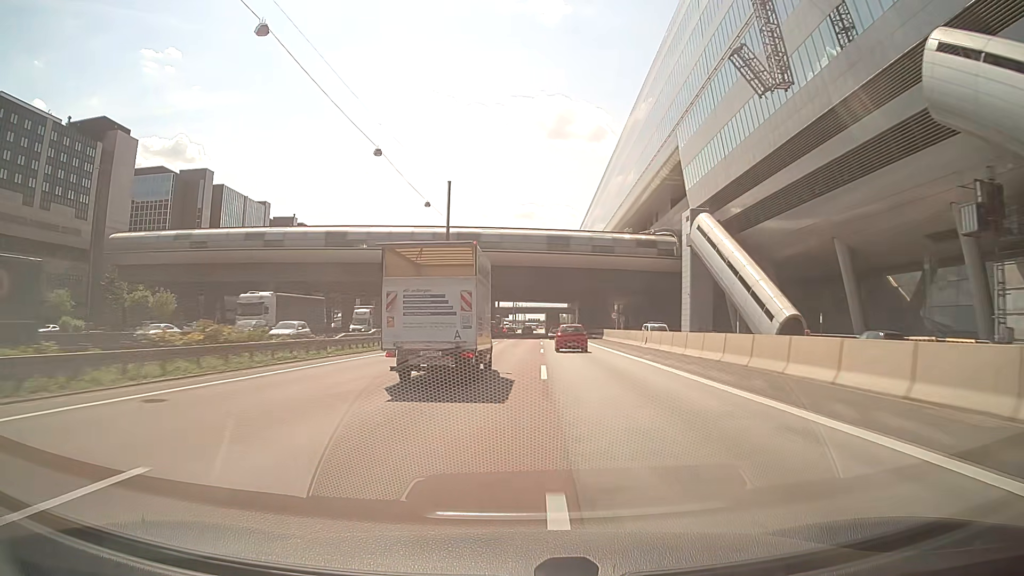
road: motorway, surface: asphalt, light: Day
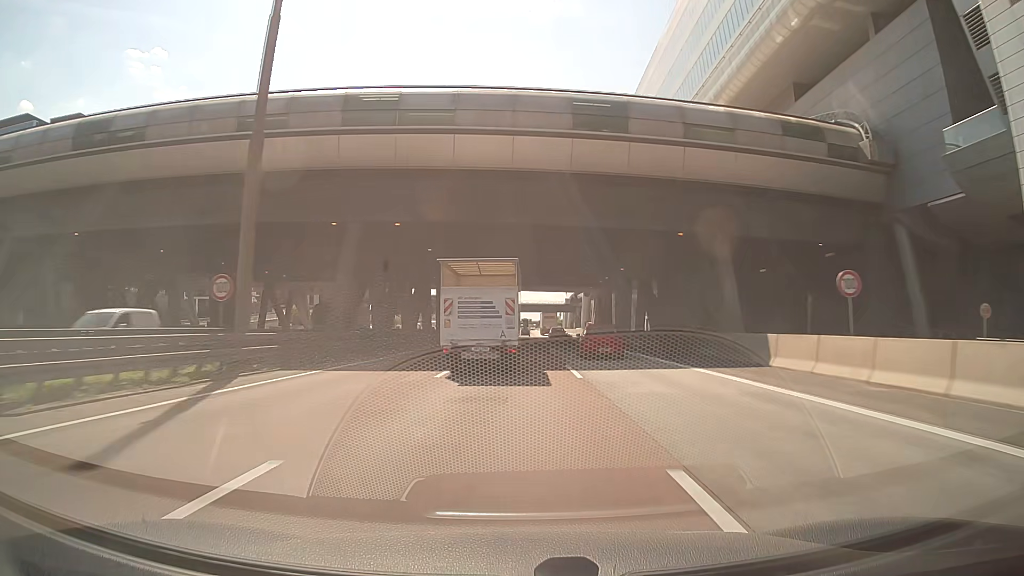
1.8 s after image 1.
(+0.5, +53.5) m; 0°
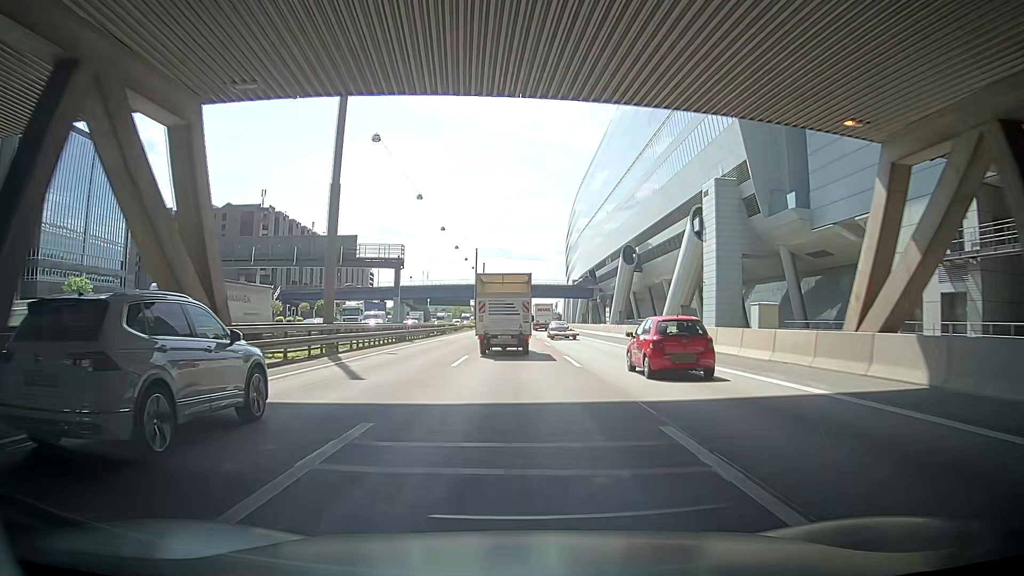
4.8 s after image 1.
(+1.3, +86.9) m; 0°
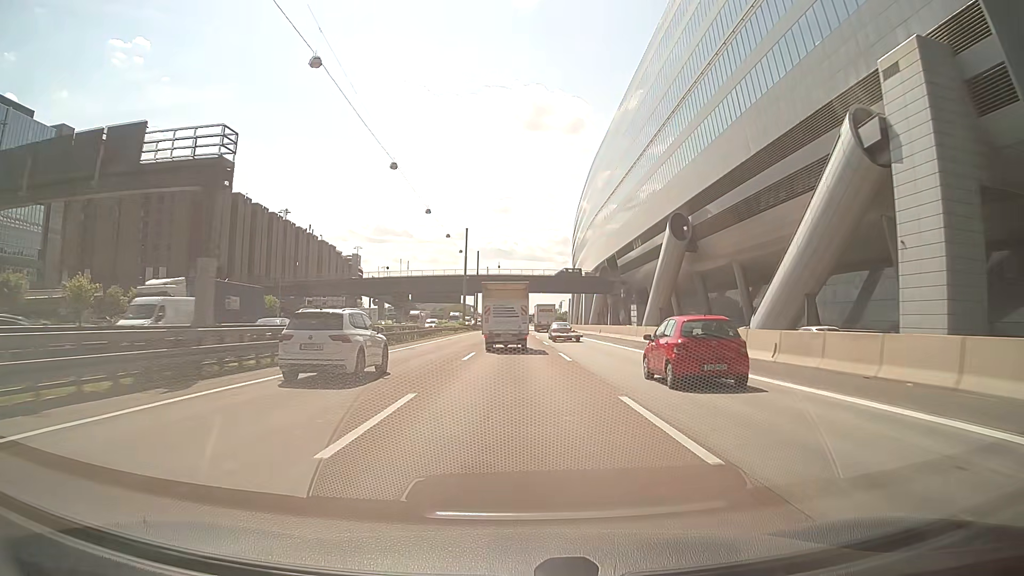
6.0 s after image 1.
(+0.2, +32.0) m; +2°
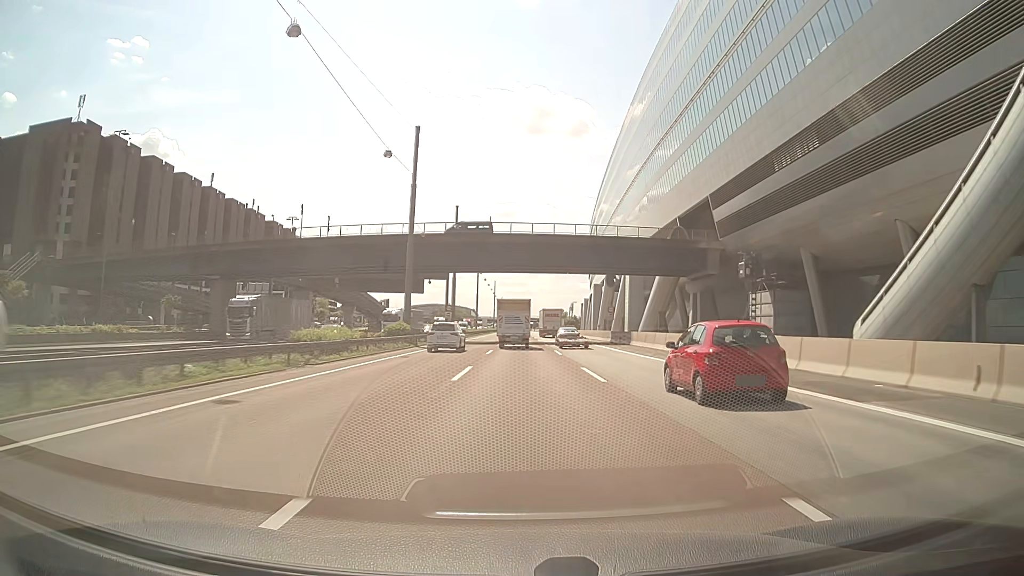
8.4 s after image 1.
(-1.1, +60.8) m; -1°
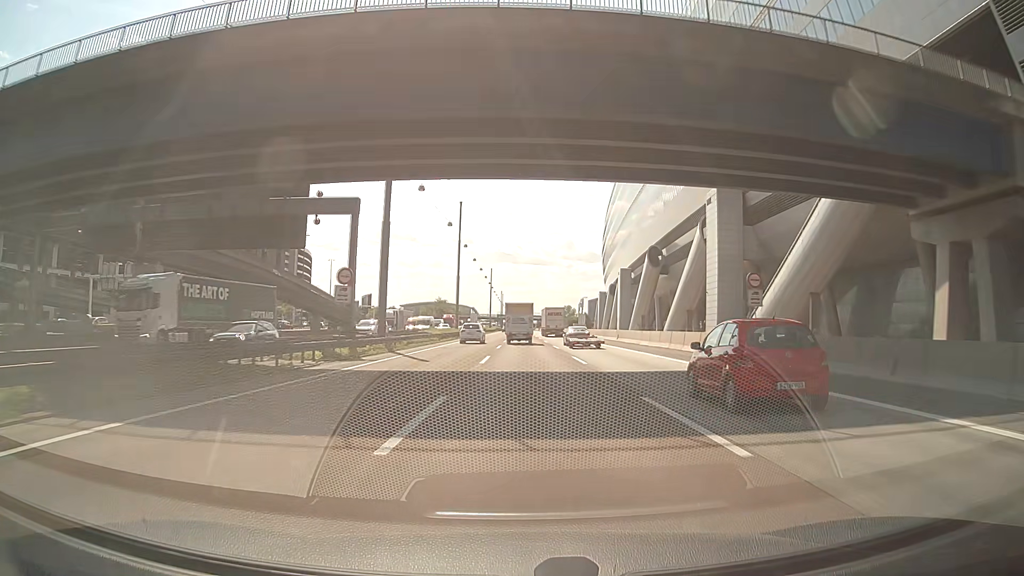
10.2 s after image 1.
(-0.1, +46.3) m; 0°
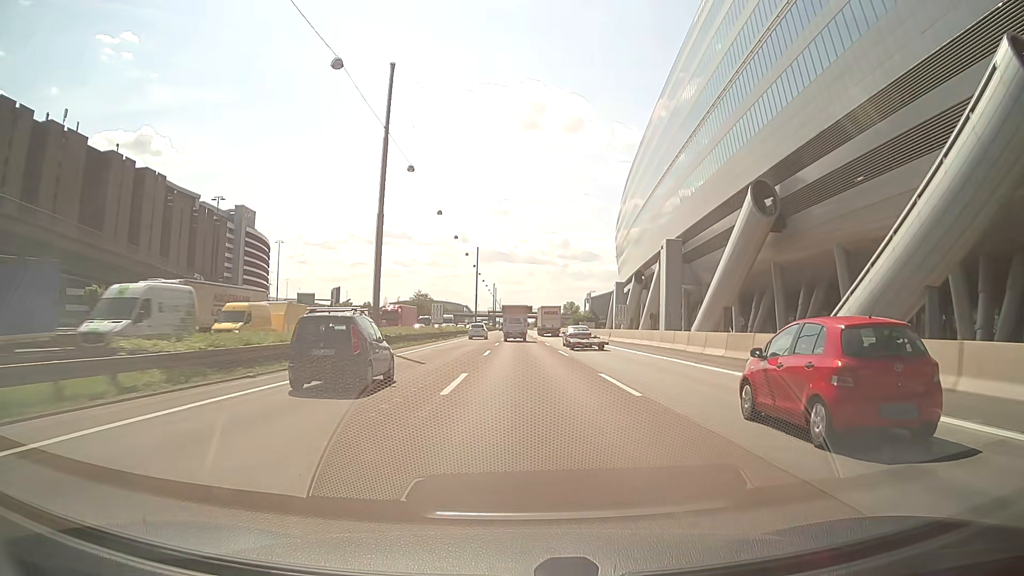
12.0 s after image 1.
(+0.4, +47.6) m; 0°
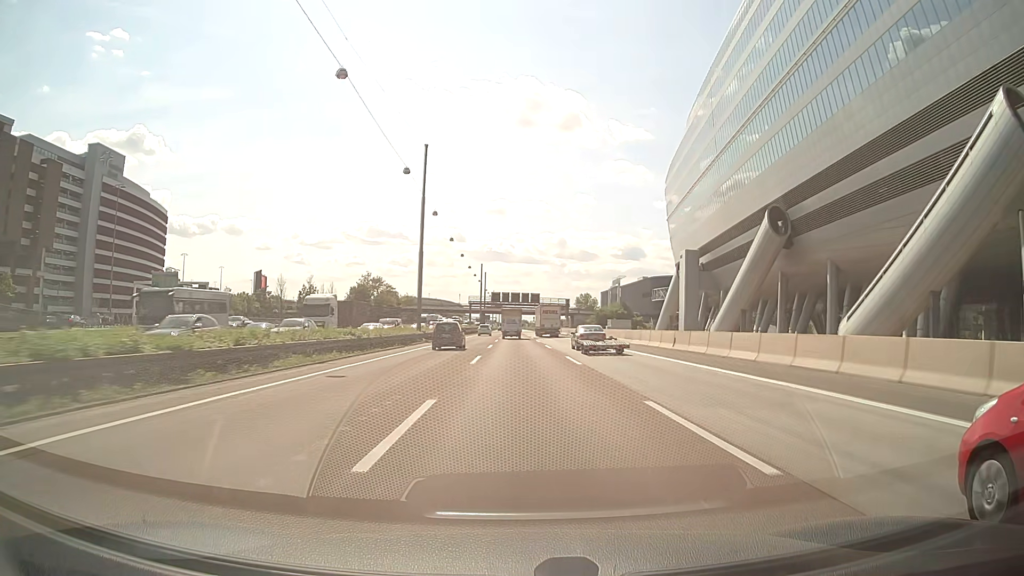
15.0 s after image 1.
(0.0, +78.8) m; 0°
(0, +10) (0, +20) (0, +30) (0, +40) (0, +50) (0, +60) (0, +70) (0, +80) (-1, +90) (-1, +100) m
